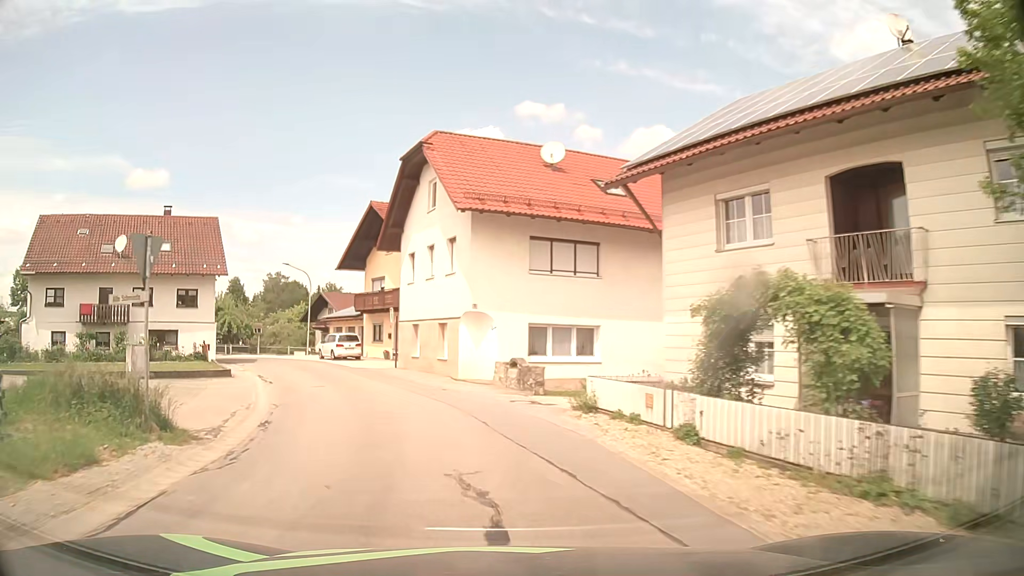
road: tertiary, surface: asphalt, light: Day
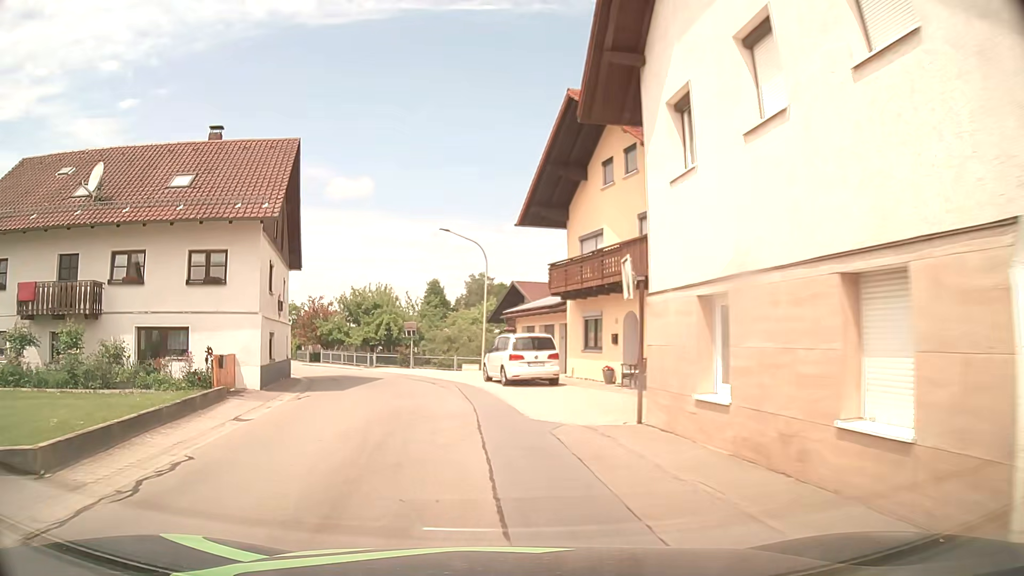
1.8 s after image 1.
(-3.2, +19.5) m; -19°
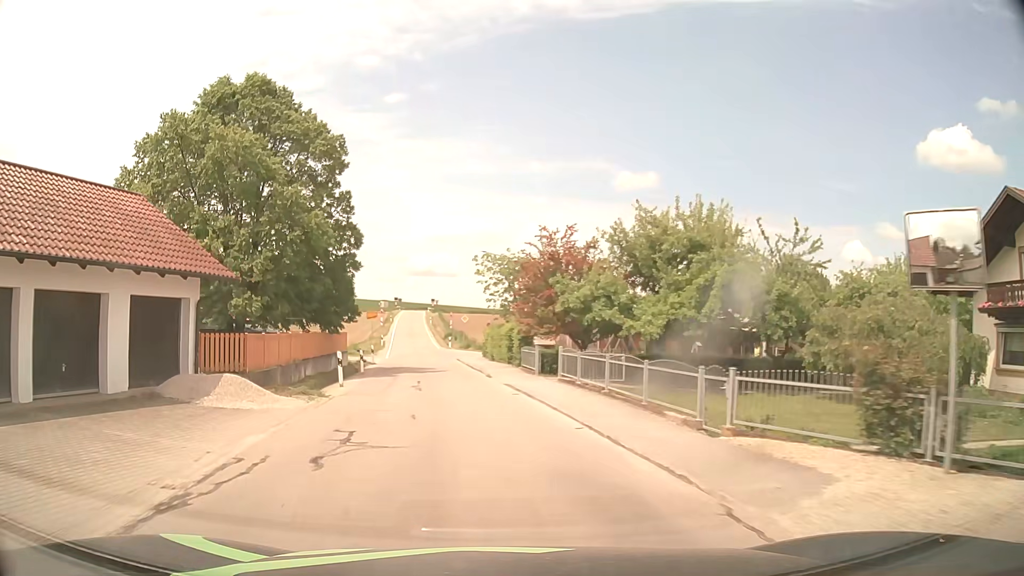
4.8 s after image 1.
(-6.3, +32.2) m; -24°
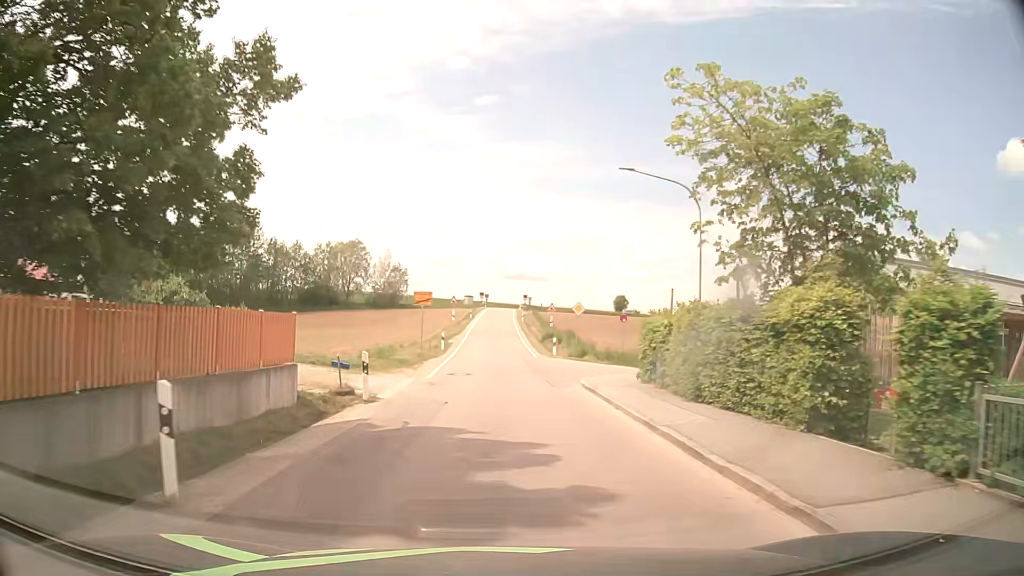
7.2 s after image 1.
(-2.6, +24.0) m; -9°
